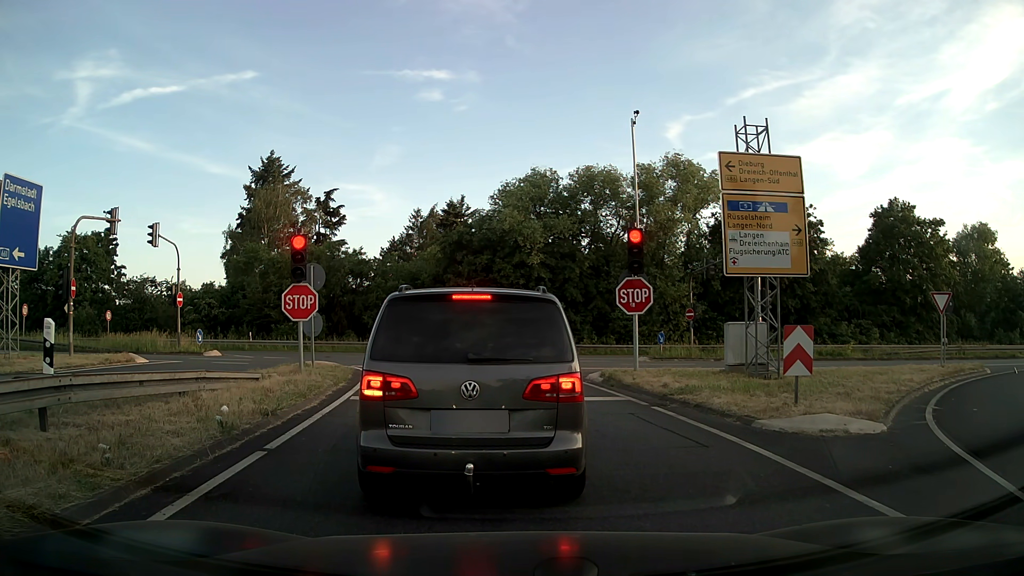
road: motorway_link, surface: asphalt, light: Day
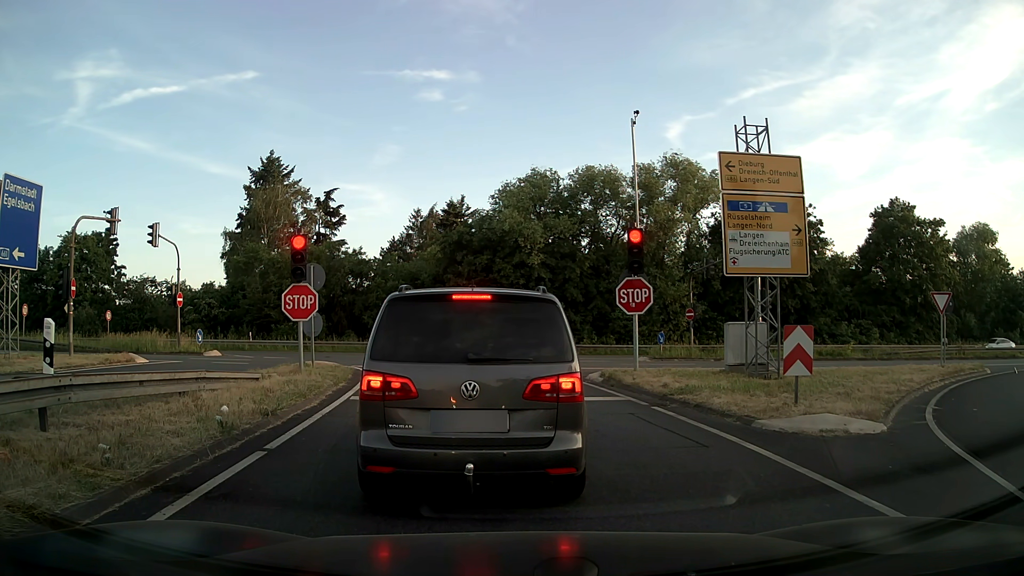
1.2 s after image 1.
(0.0, 0.0) m; 0°
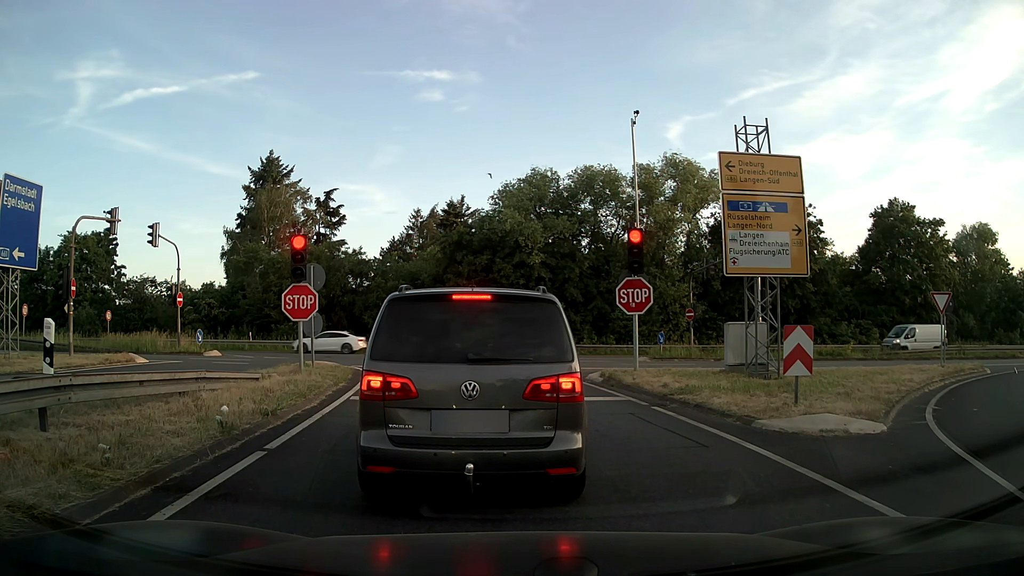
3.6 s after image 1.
(0.0, 0.0) m; 0°
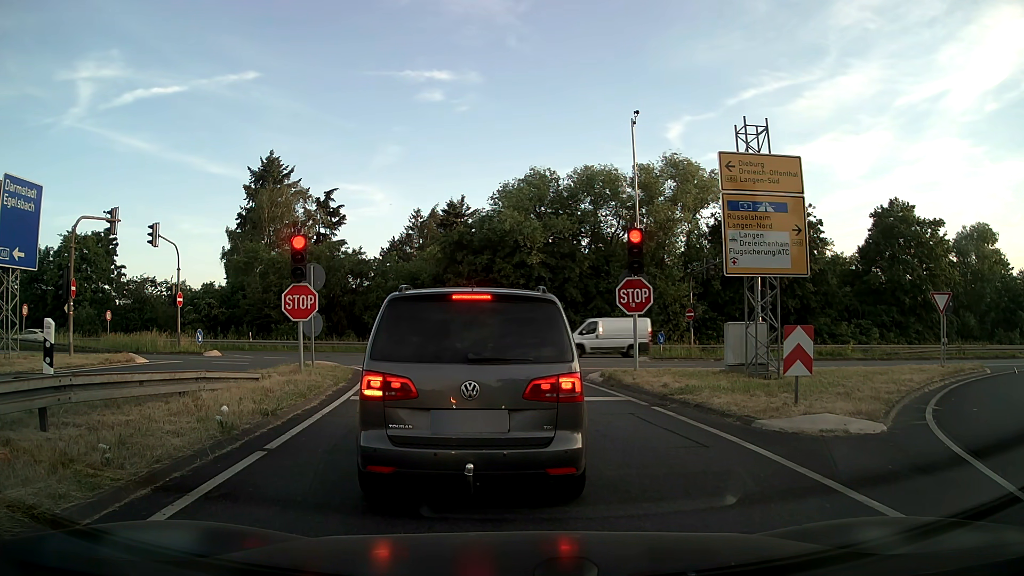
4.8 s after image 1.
(0.0, 0.0) m; 0°
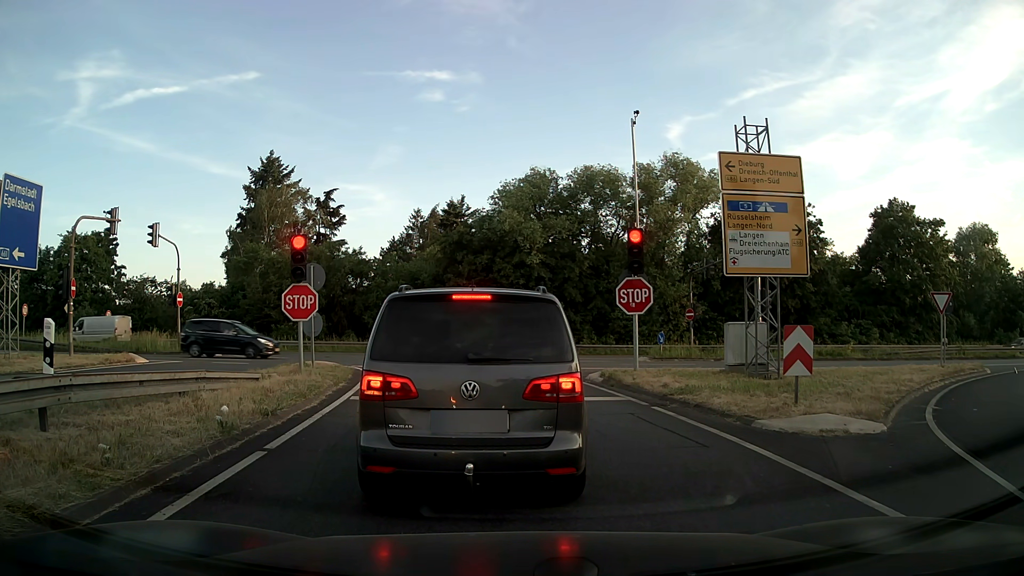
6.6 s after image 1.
(0.0, 0.0) m; 0°
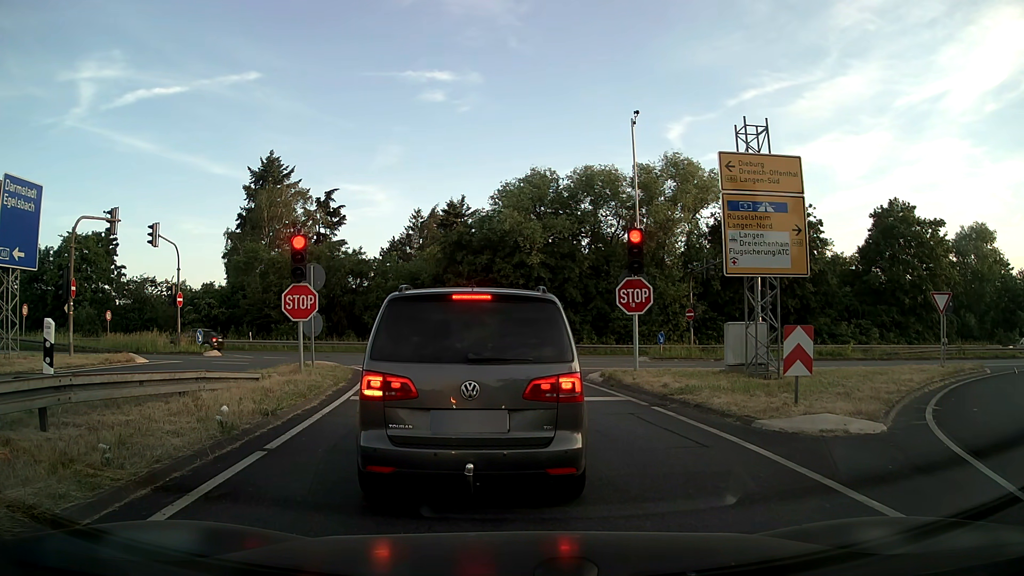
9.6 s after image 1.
(0.0, 0.0) m; 0°
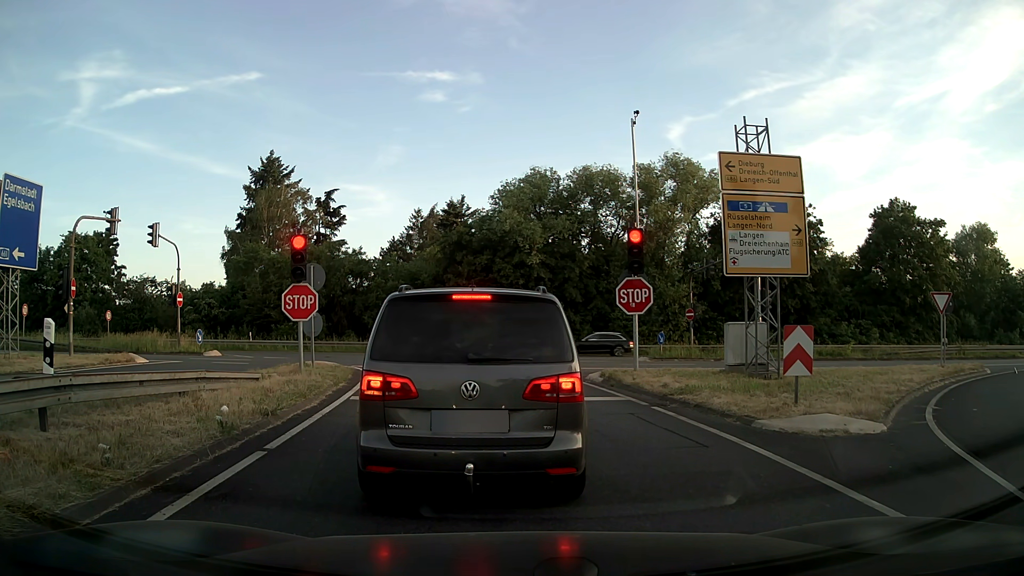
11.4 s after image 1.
(0.0, 0.0) m; 0°
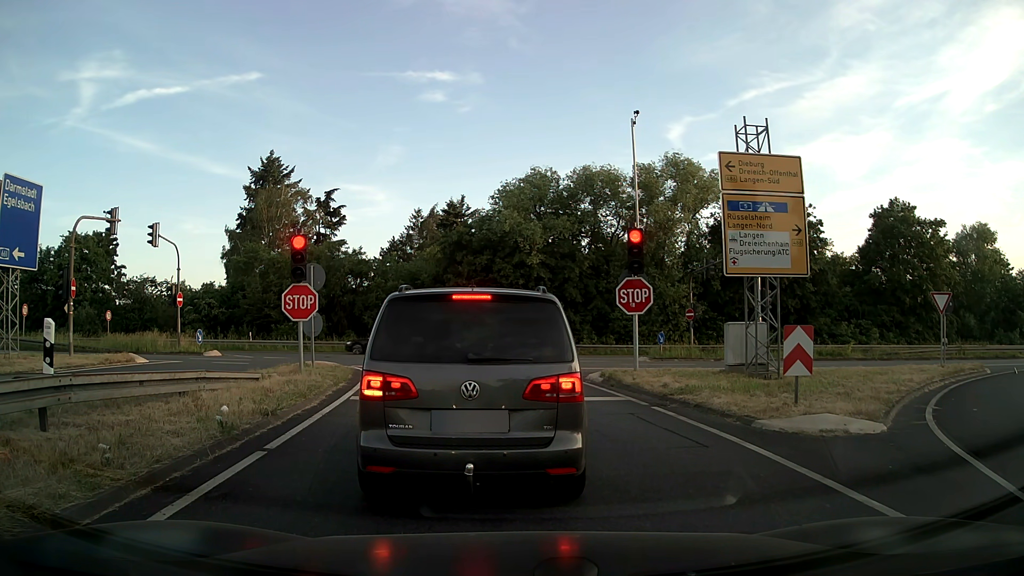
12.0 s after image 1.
(0.0, 0.0) m; 0°
